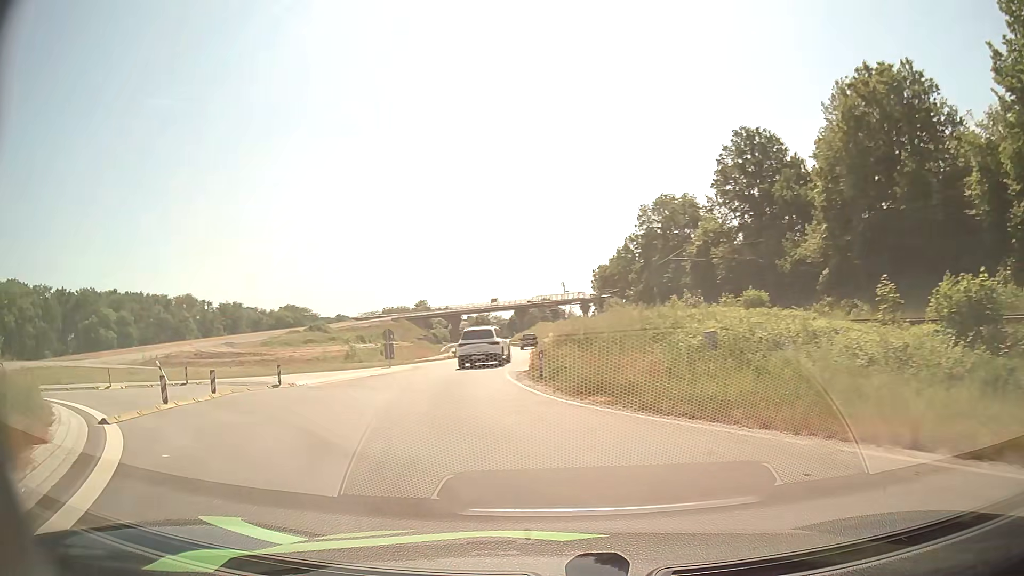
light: Day
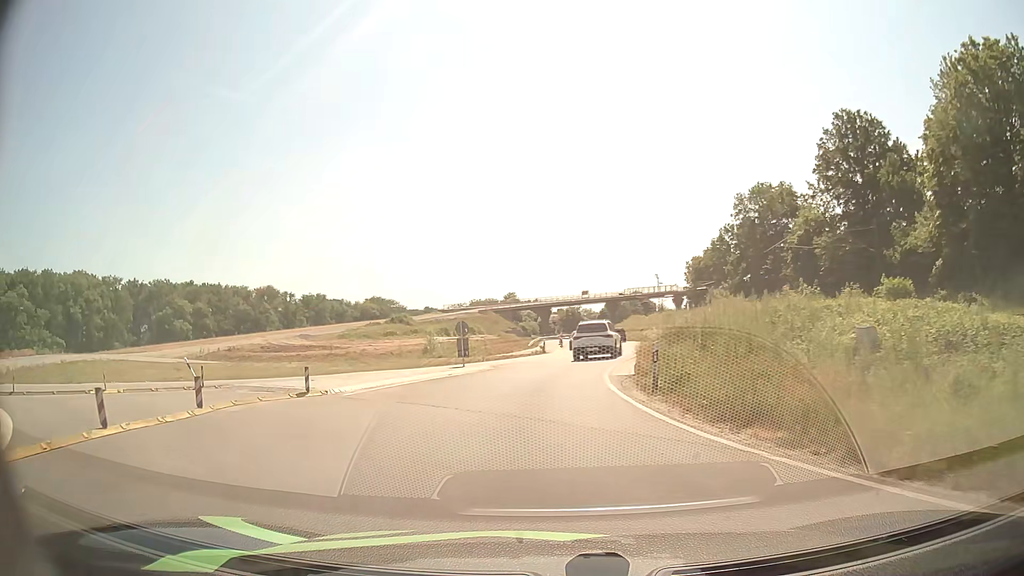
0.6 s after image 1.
(-0.4, +5.0) m; -8°
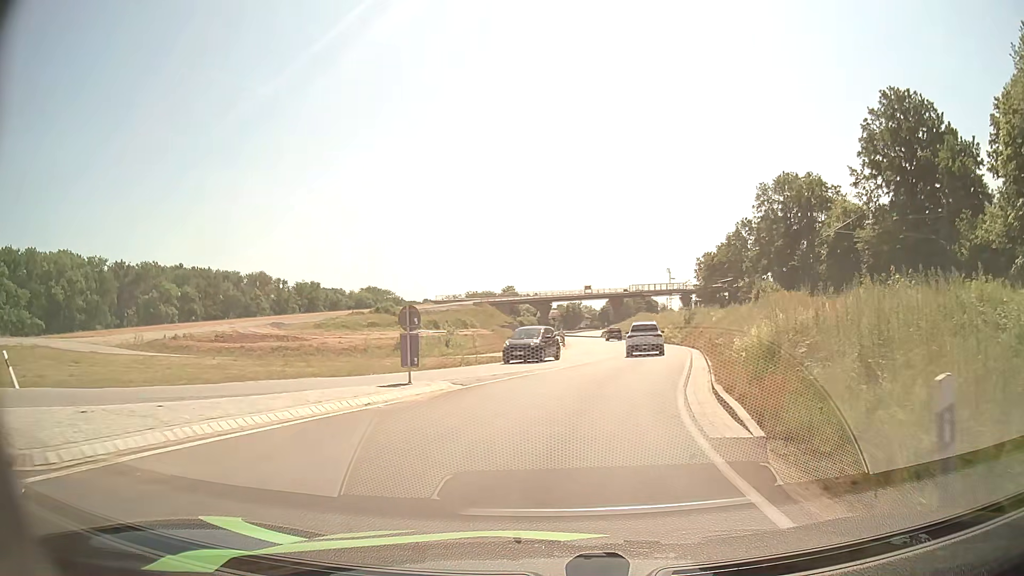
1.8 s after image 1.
(-0.3, +10.9) m; -1°
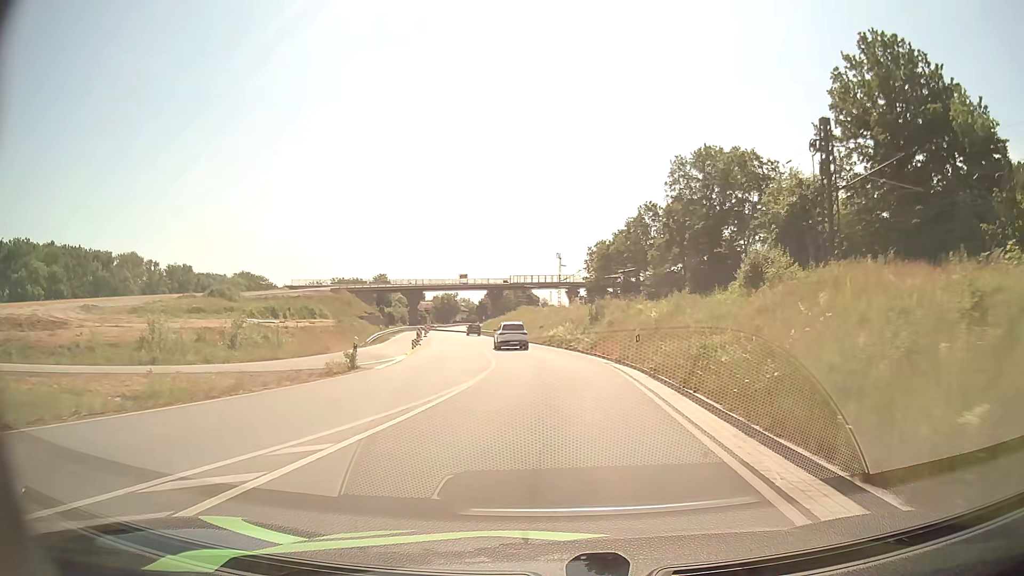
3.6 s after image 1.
(+2.2, +18.9) m; +11°
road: primary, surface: asphalt
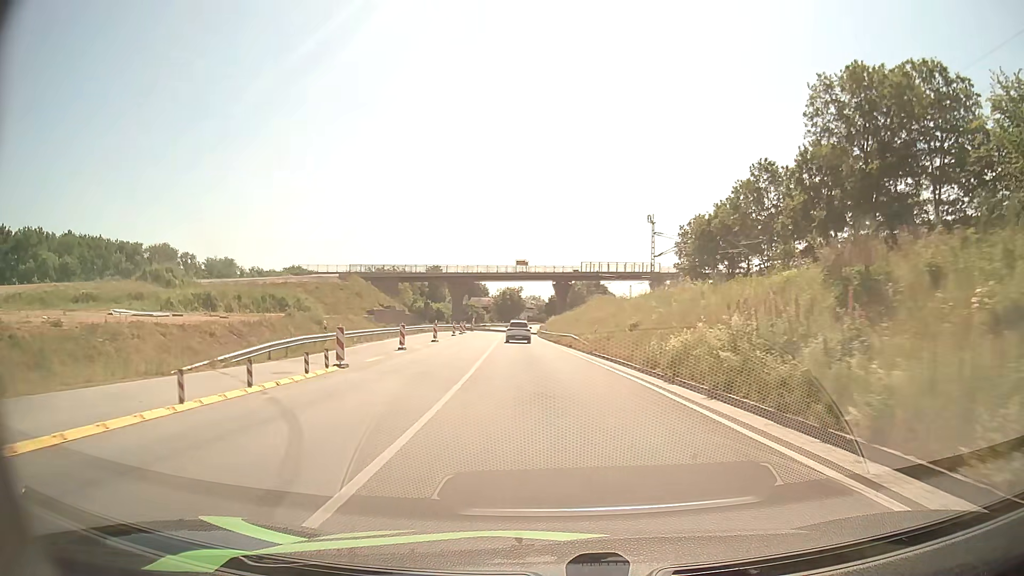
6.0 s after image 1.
(-0.7, +31.1) m; -6°
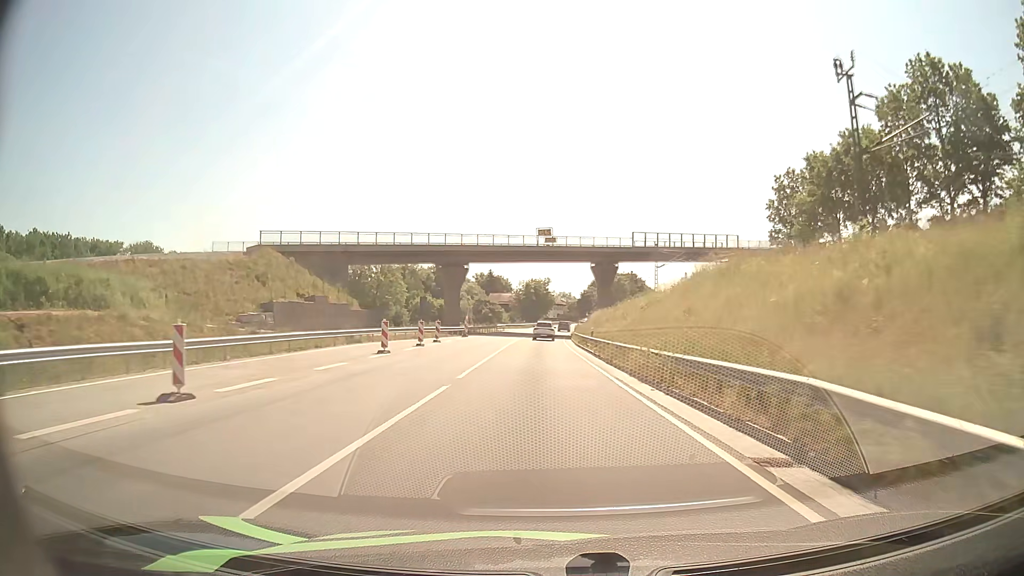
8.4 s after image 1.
(-1.0, +36.9) m; -3°
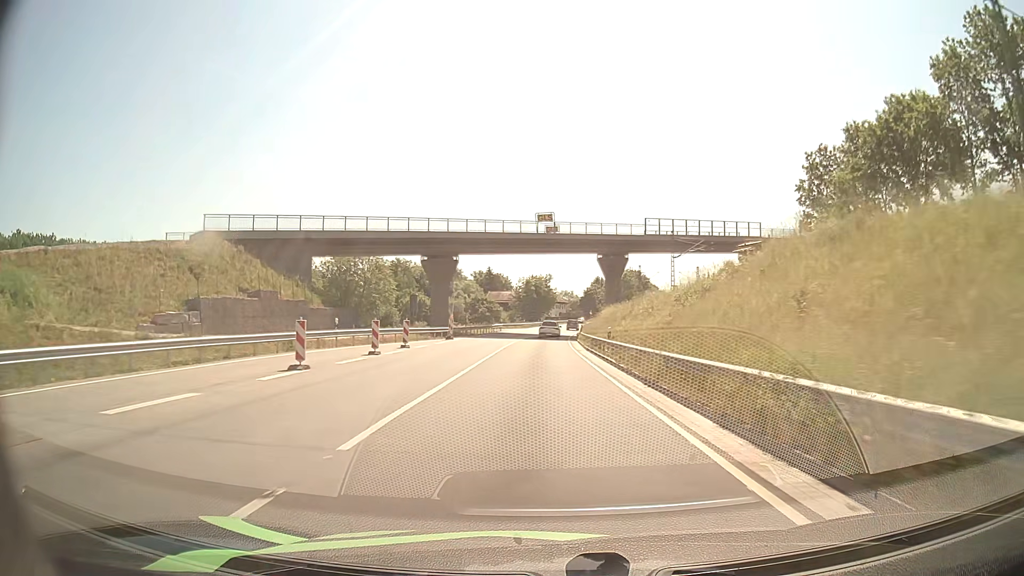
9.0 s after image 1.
(0.0, +9.9) m; 0°
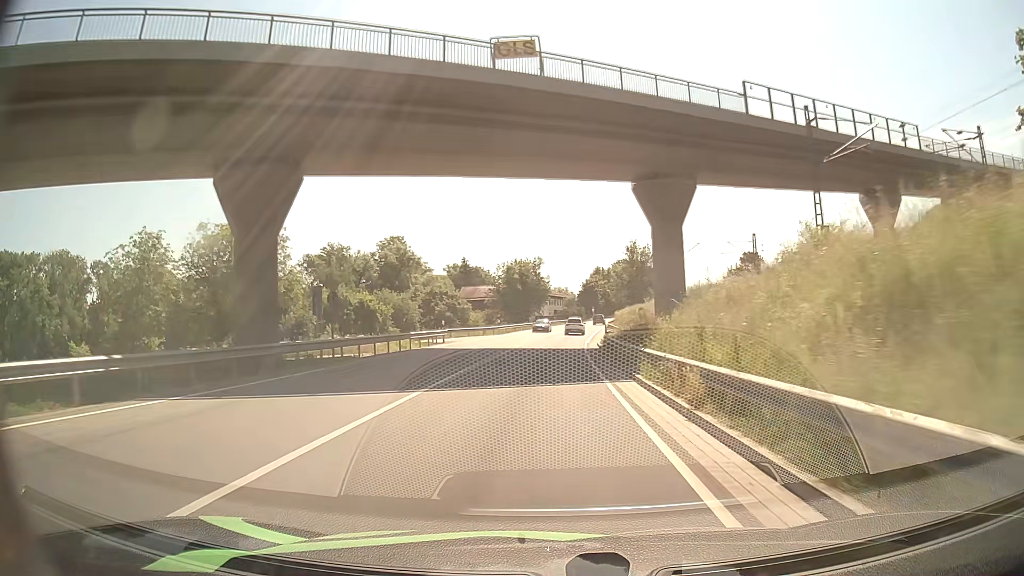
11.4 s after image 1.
(+0.2, +41.6) m; +1°
(0, +10) (0, +20) (+1, +30) (+1, +40) (+1, +50) (+2, +60) (+3, +70) (+4, +80) (+5, +90) (+6, +100) m
